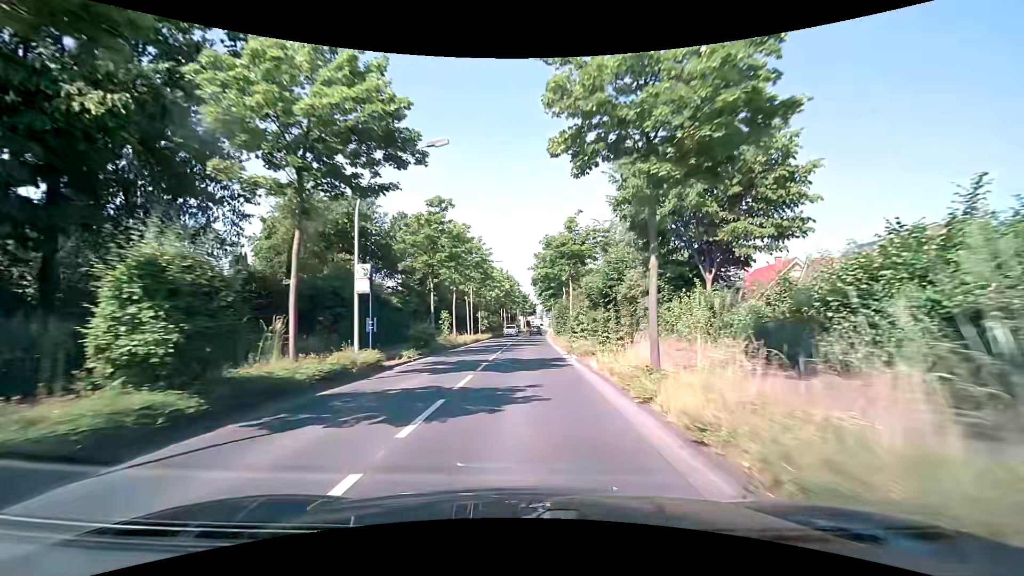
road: tertiary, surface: asphalt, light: Day
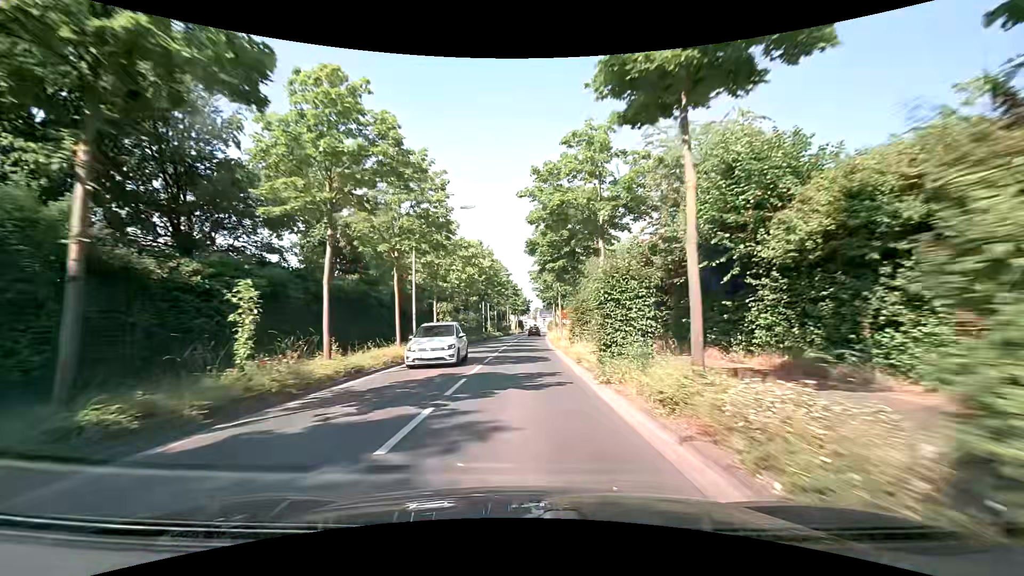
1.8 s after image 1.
(+0.3, +23.1) m; +1°
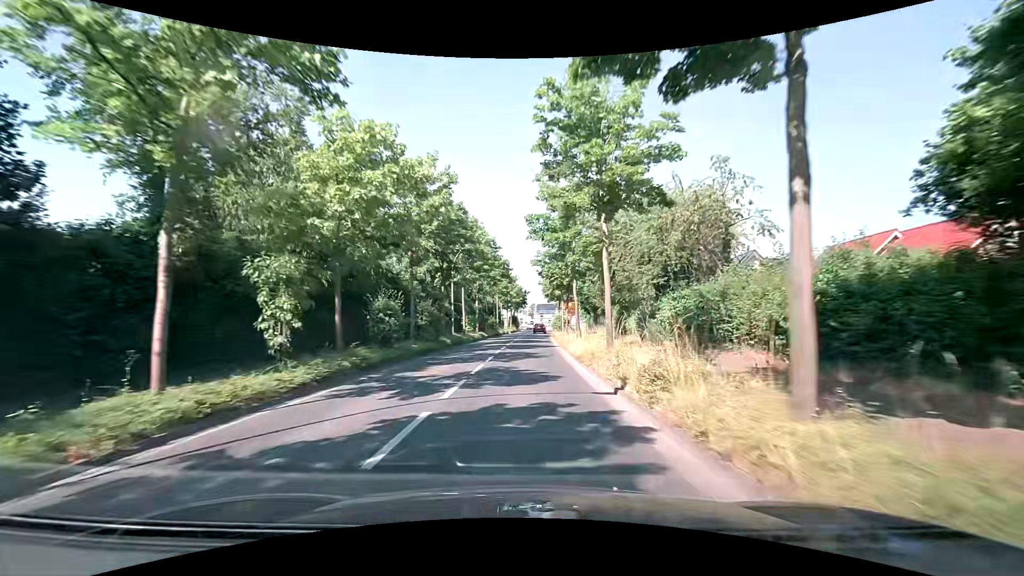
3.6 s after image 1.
(+0.1, +22.9) m; 0°
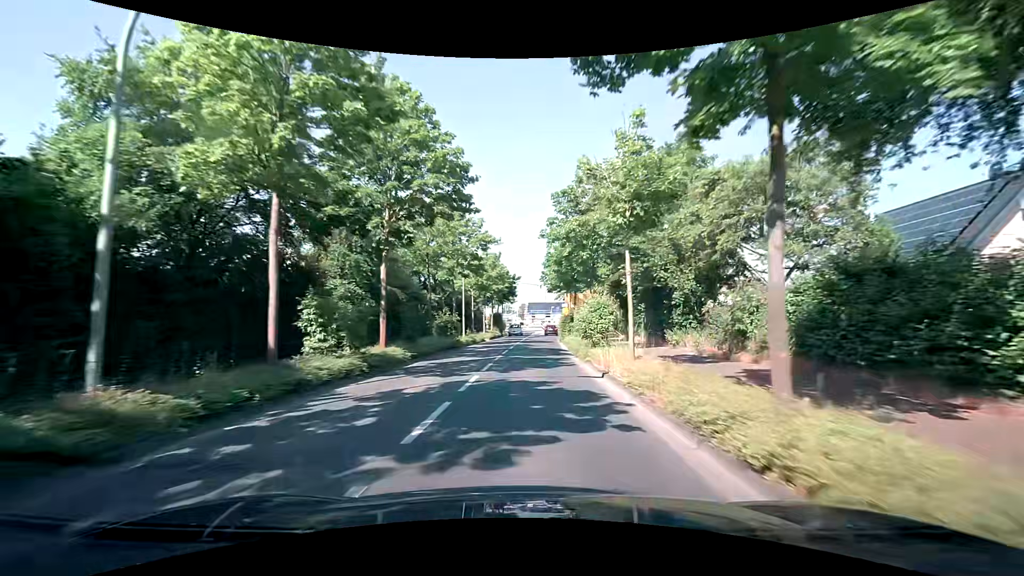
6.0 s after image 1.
(+0.6, +30.2) m; +1°
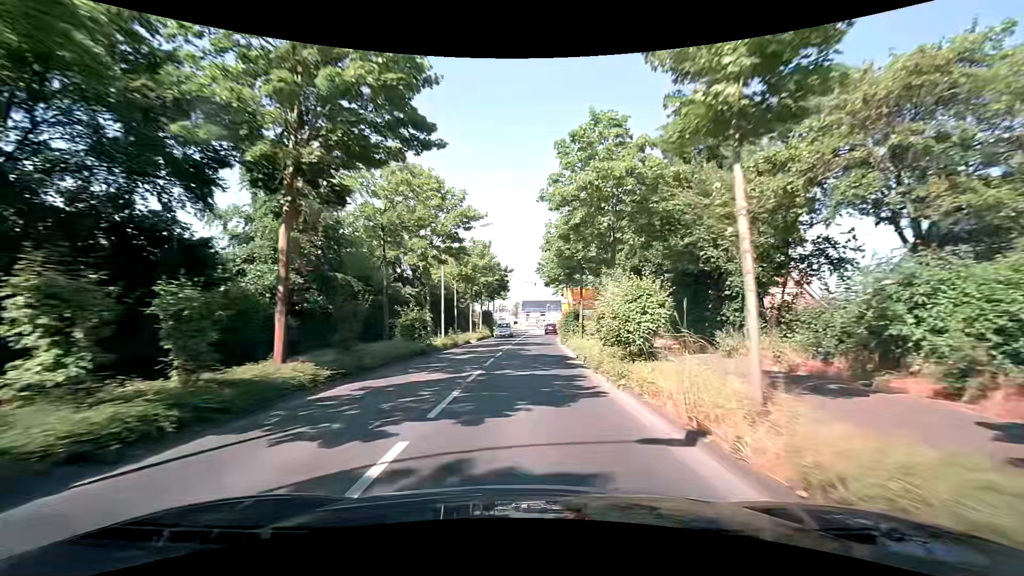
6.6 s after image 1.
(+0.1, +7.4) m; +2°
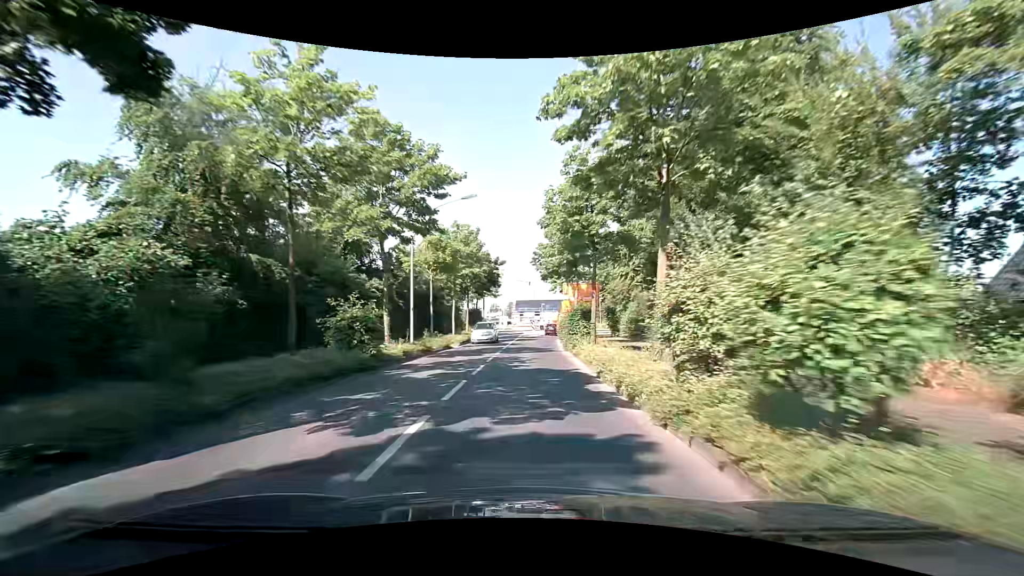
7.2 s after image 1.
(0.0, +7.3) m; +1°
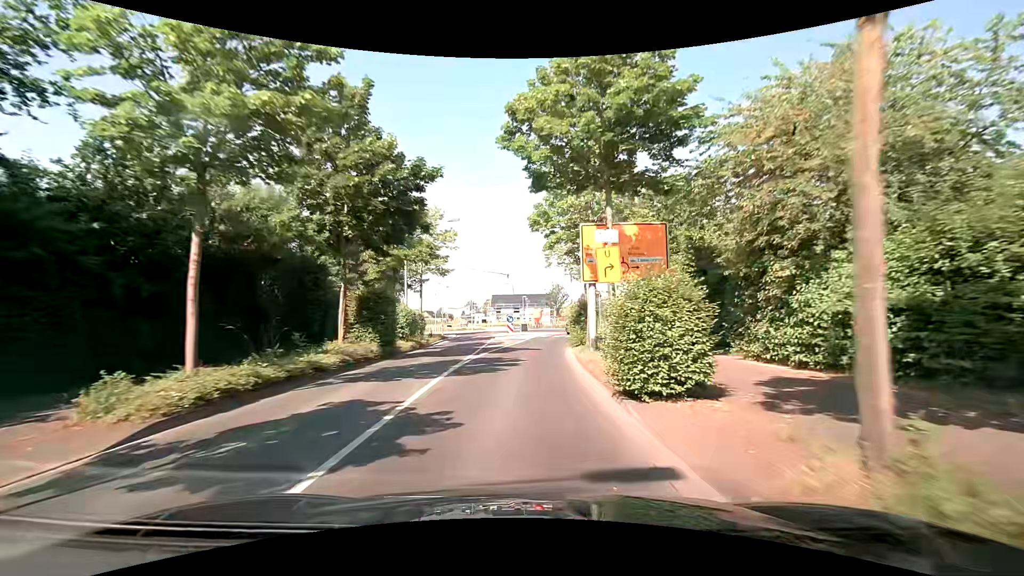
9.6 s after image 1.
(+0.3, +27.3) m; +3°
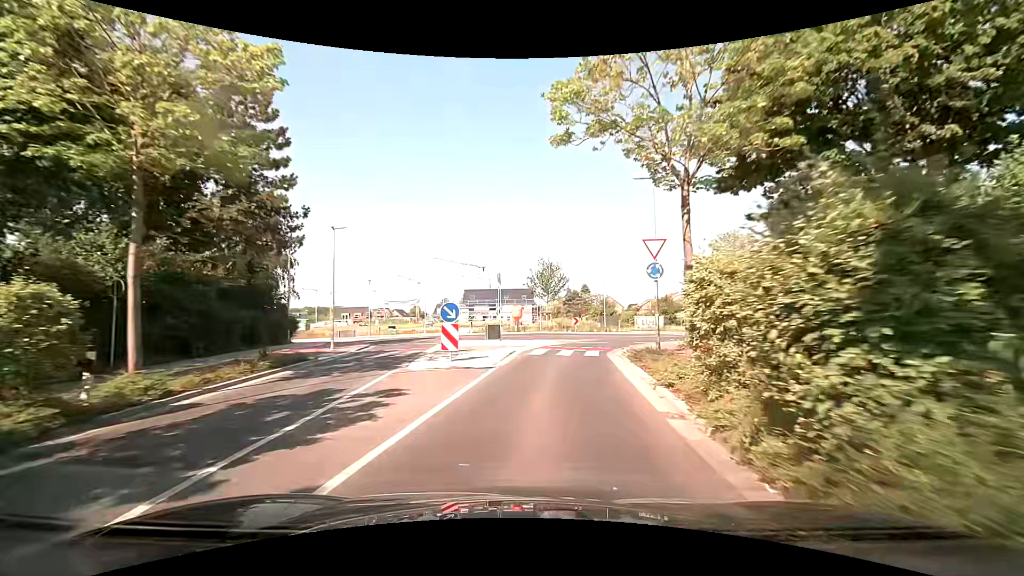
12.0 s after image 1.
(-0.1, +23.7) m; 0°
(+1, +10) (+2, +20) (+6, +29) (+13, +36) (+23, +38) (+33, +38) (+43, +36) (+52, +35) (+62, +34) (+72, +33) m
